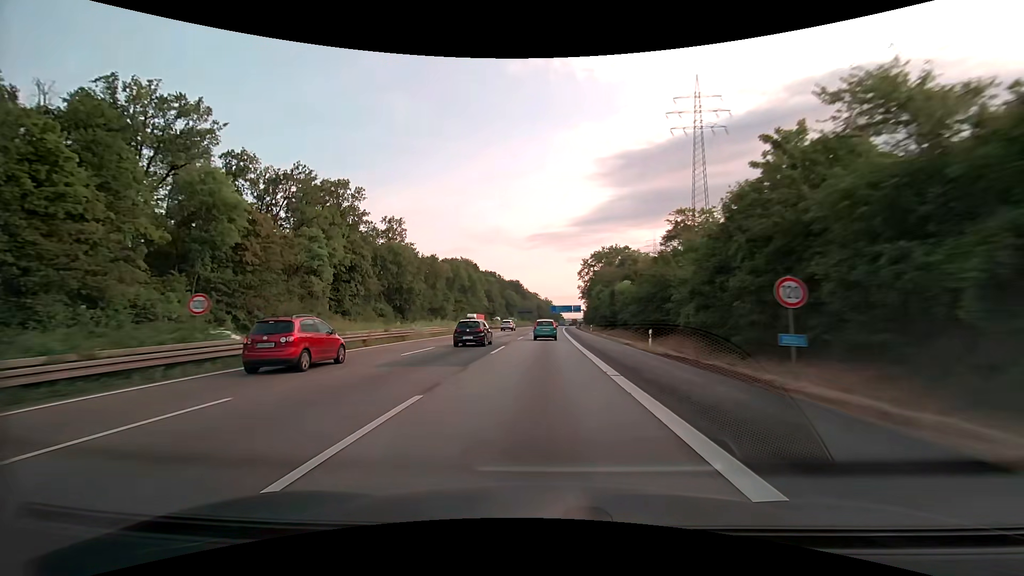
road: motorway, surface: asphalt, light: Day
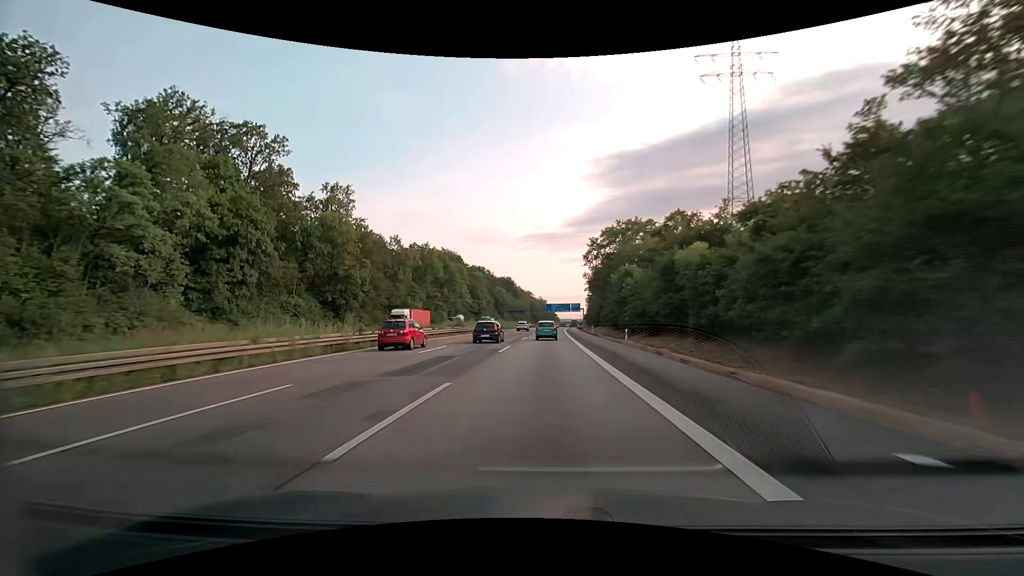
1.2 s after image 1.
(+0.2, +32.9) m; +1°
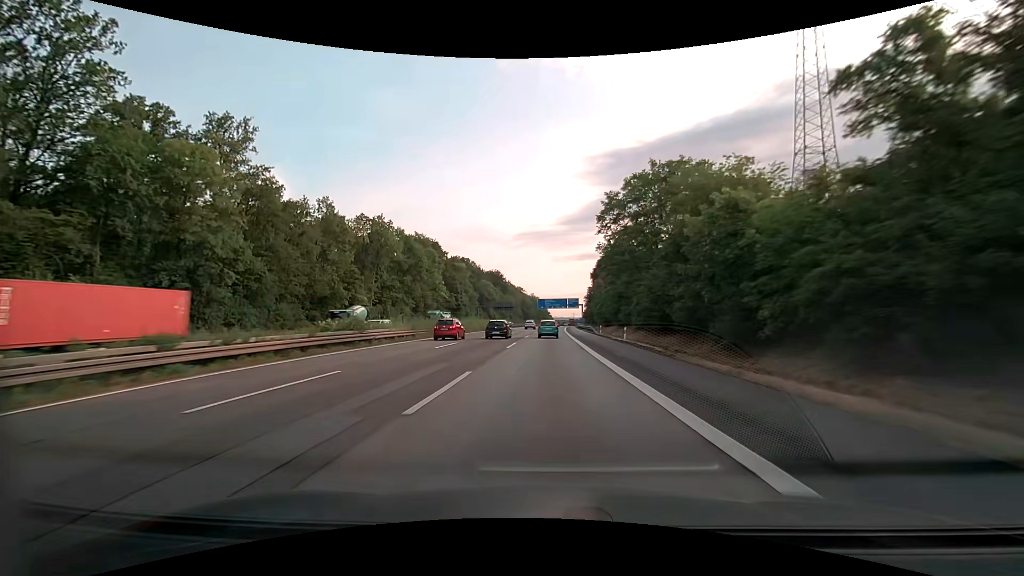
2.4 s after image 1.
(+0.3, +32.9) m; +1°
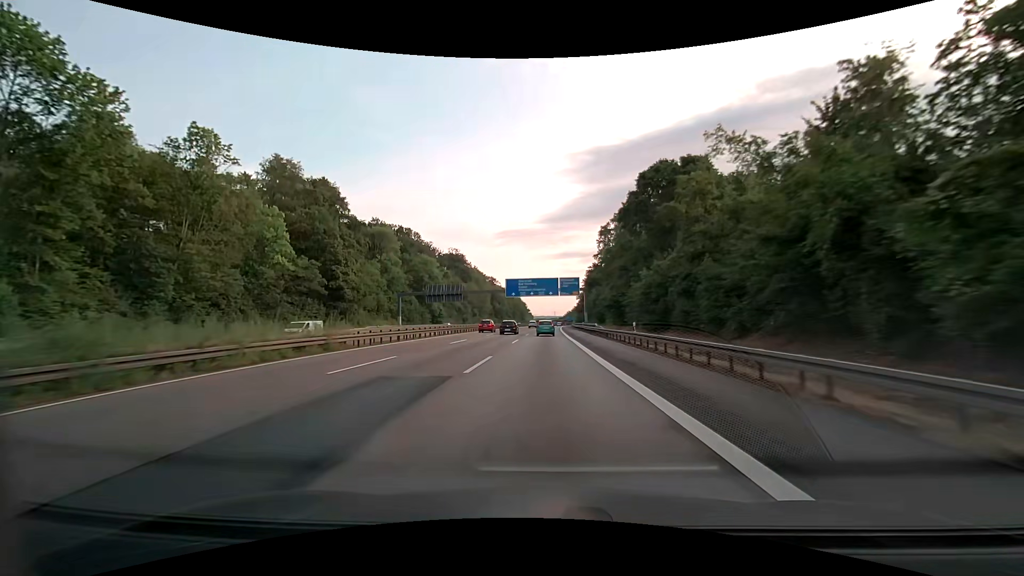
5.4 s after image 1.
(+1.6, +82.5) m; +2°
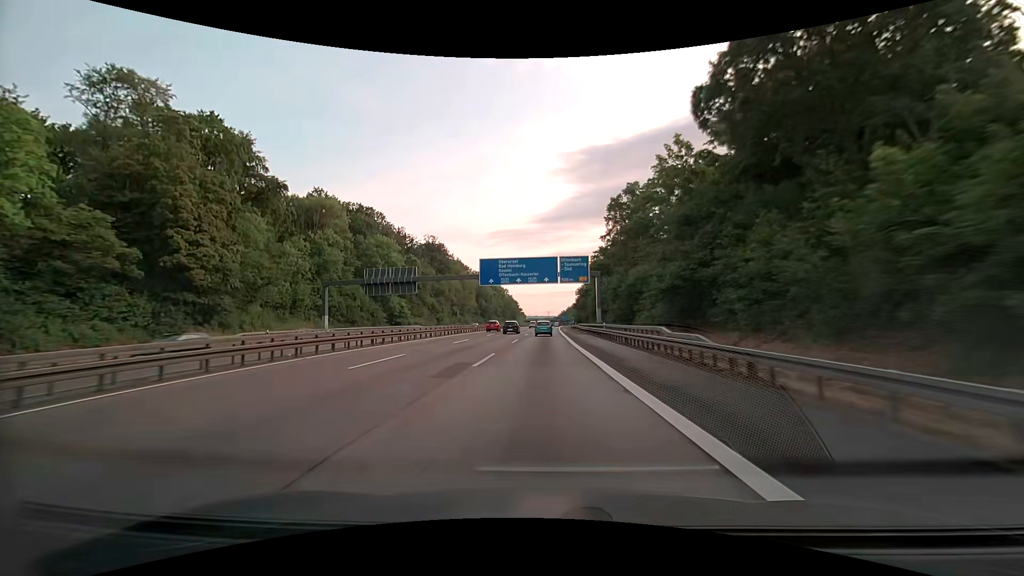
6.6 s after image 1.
(+0.3, +33.1) m; +1°
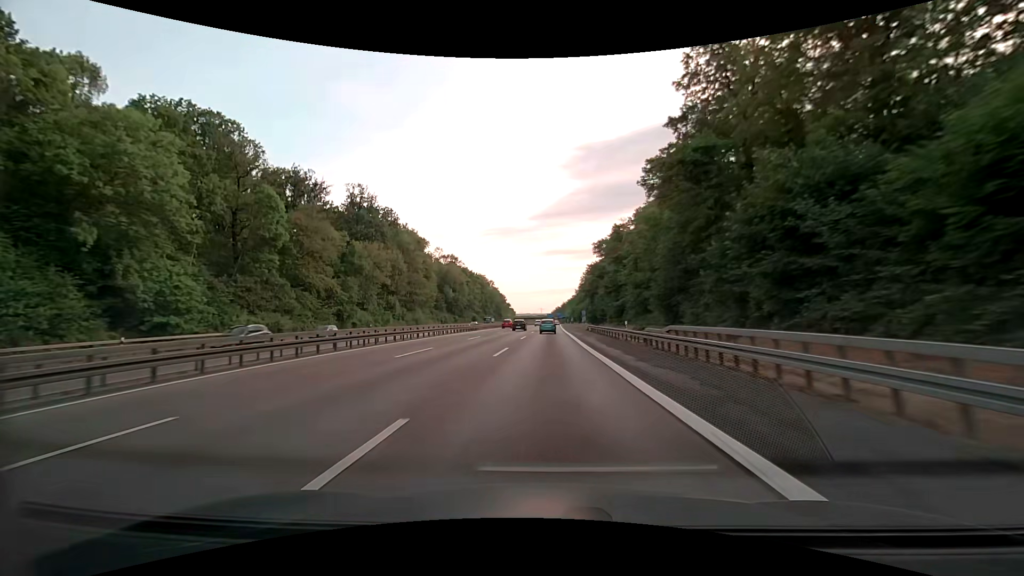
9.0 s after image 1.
(+0.5, +66.5) m; +1°
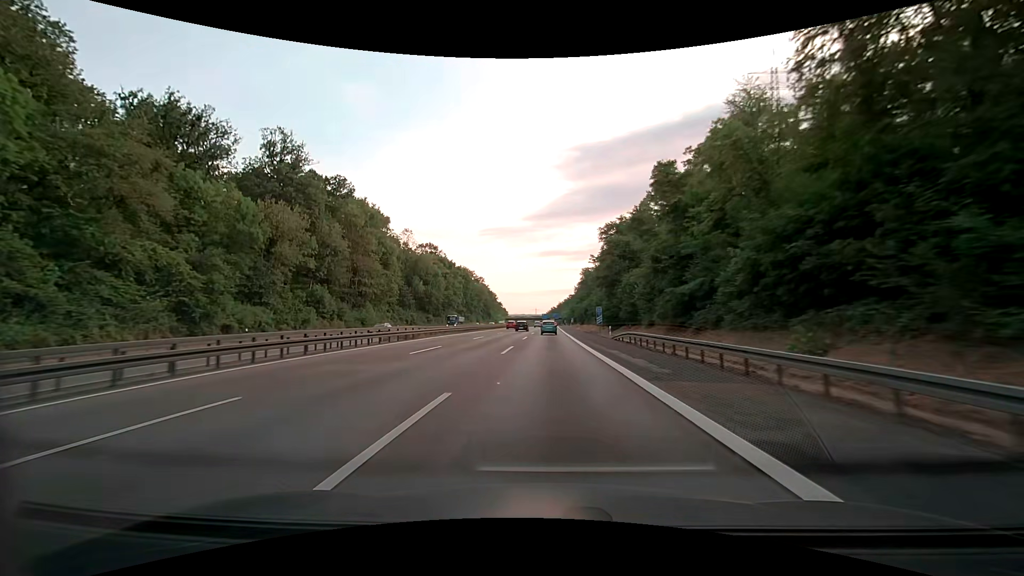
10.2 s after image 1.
(+0.1, +33.4) m; 0°
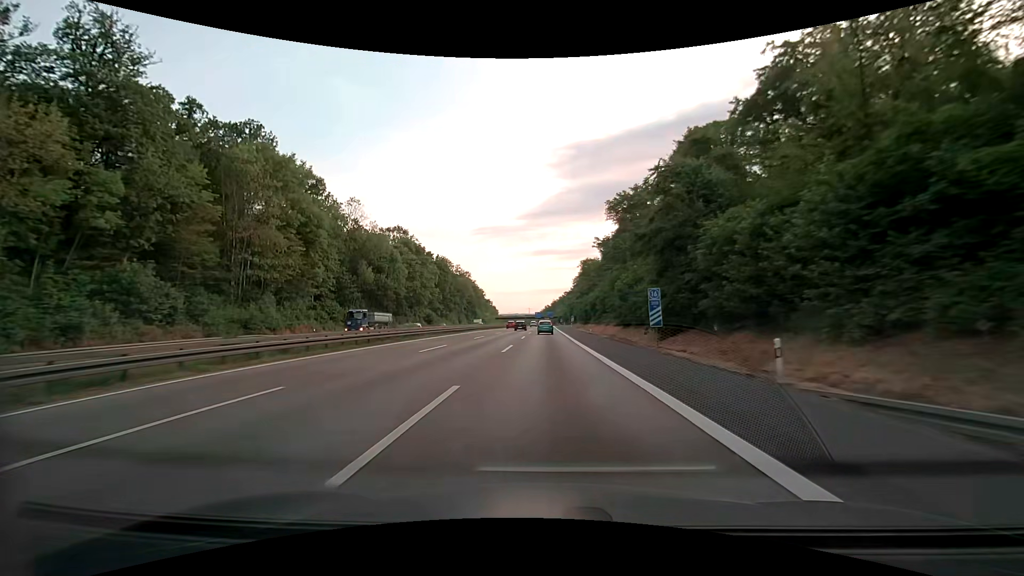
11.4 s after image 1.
(+0.5, +33.5) m; +2°
(0, +10) (0, +20) (0, +30) (0, +40) (0, +50) (0, +60) (0, +70) (0, +80) (0, +90) (0, +100) m
